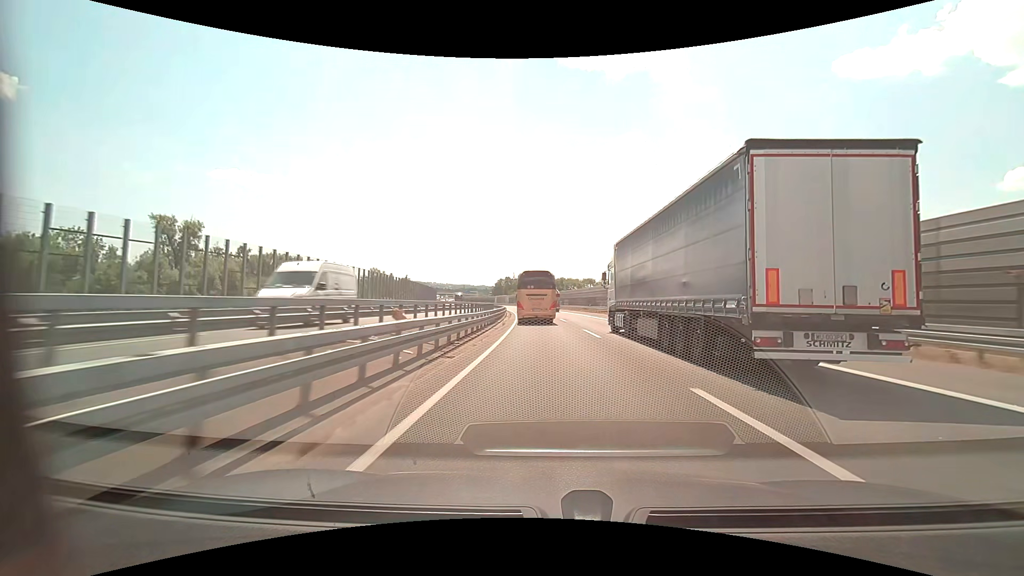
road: motorway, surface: asphalt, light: Day
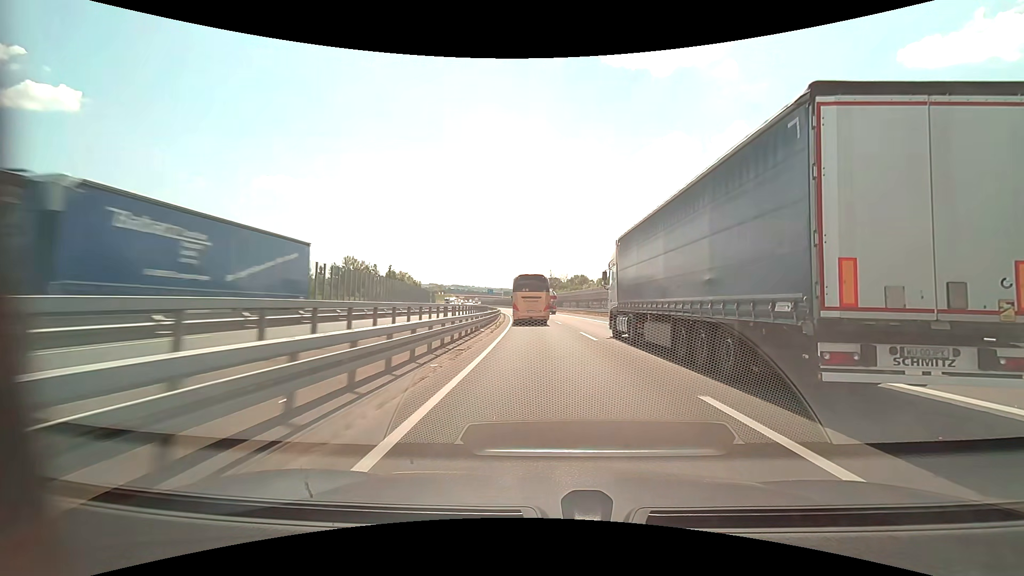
(-2.8, +72.8) m; -5°
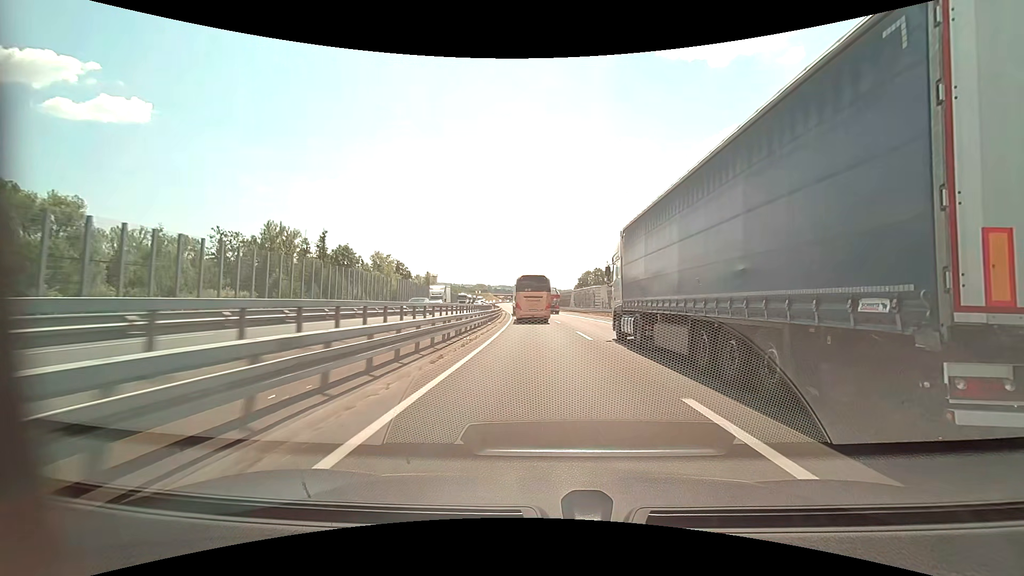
(-3.1, +72.7) m; -5°
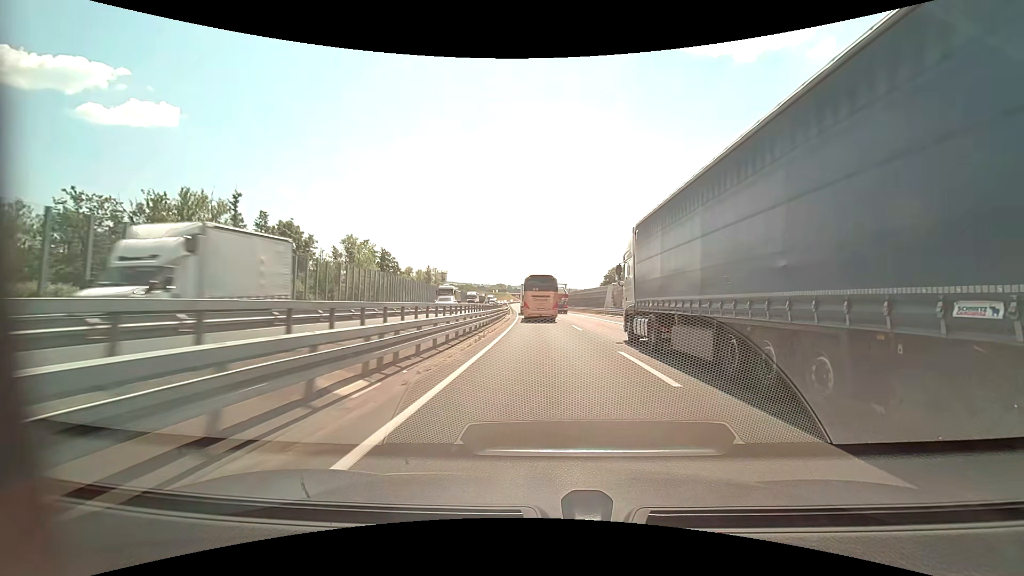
(-0.7, +29.1) m; -2°
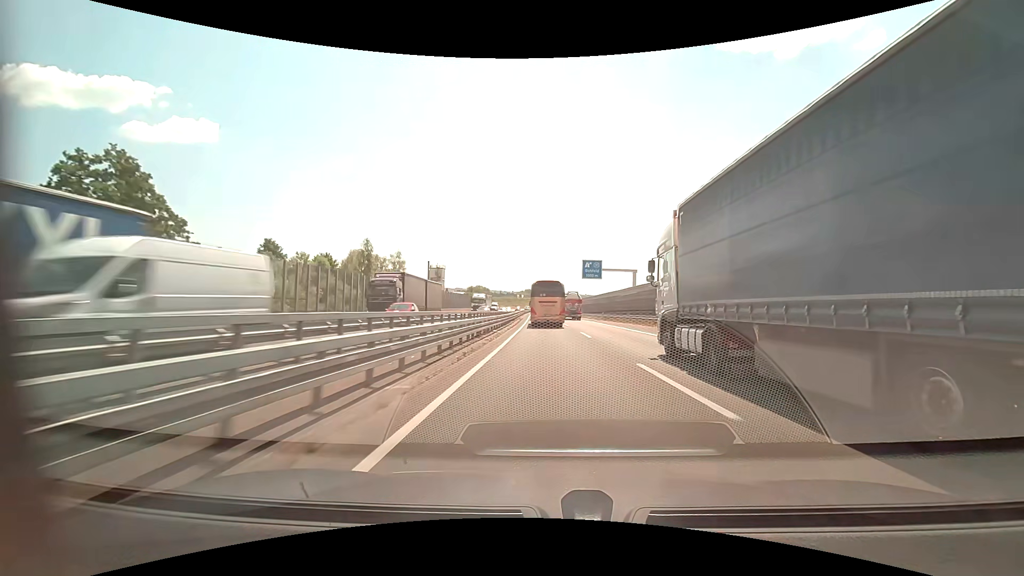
(-2.4, +74.6) m; -4°
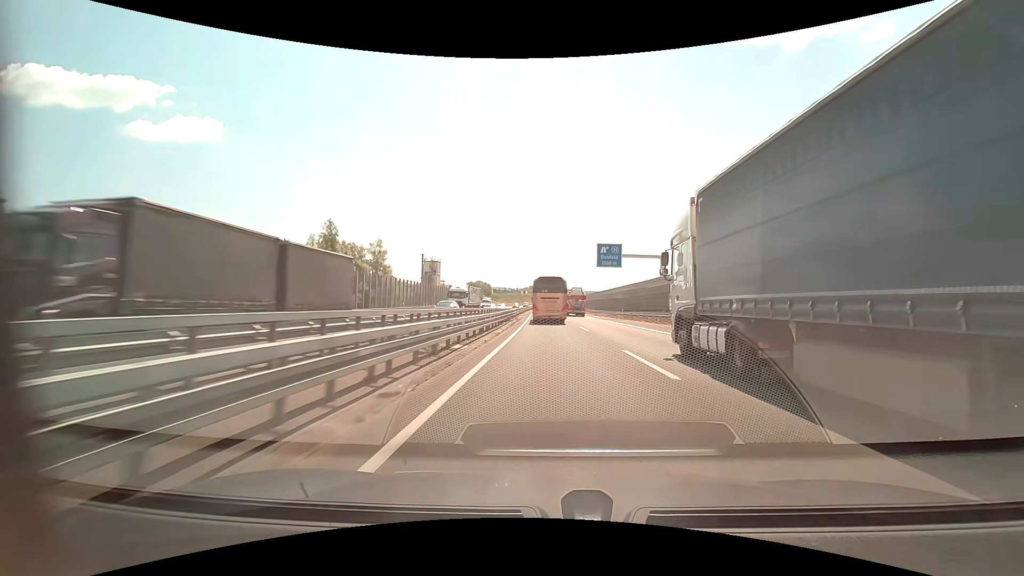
(-0.1, +15.2) m; 0°
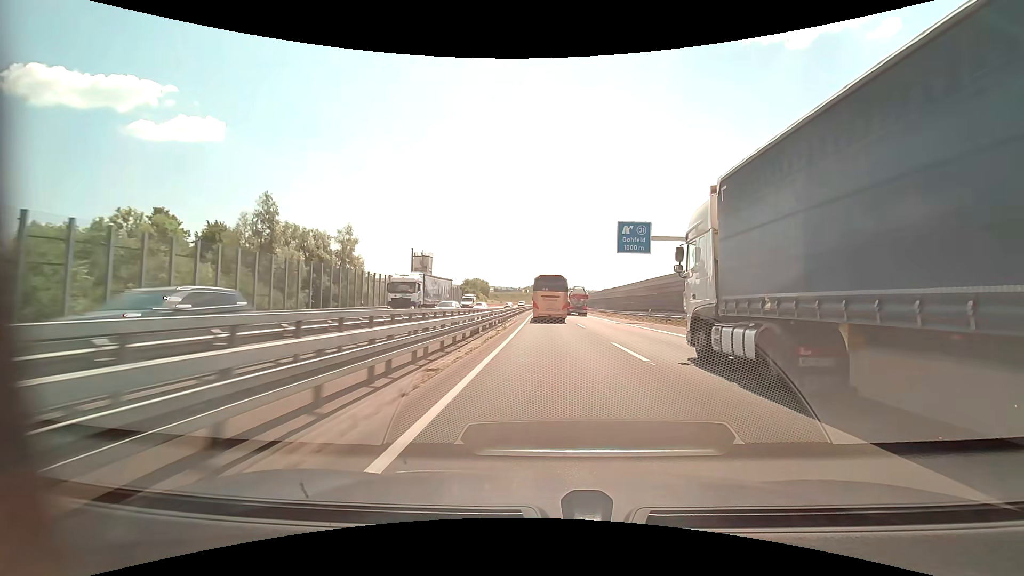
(-0.1, +15.3) m; 0°
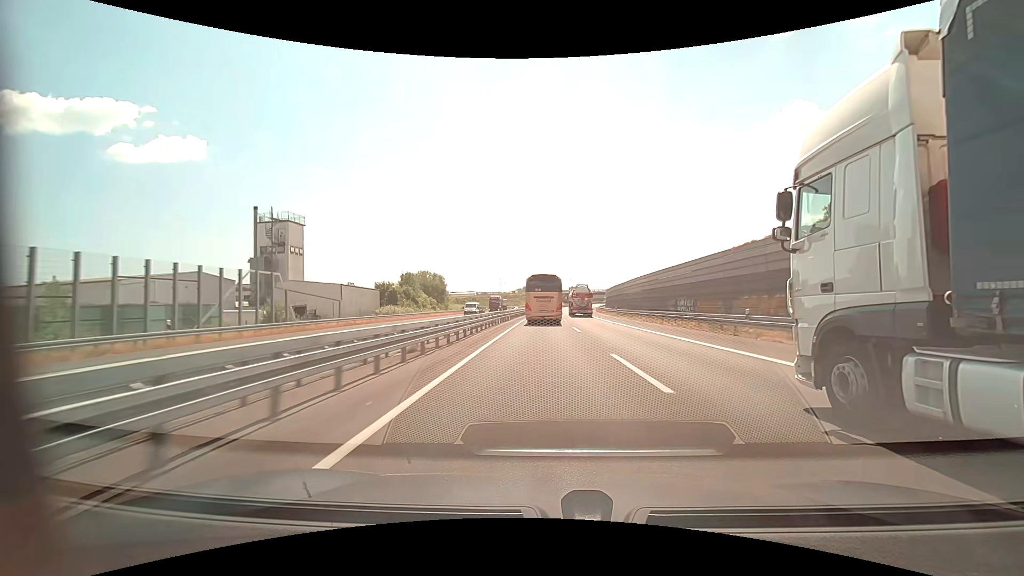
(+0.4, +77.0) m; +1°
